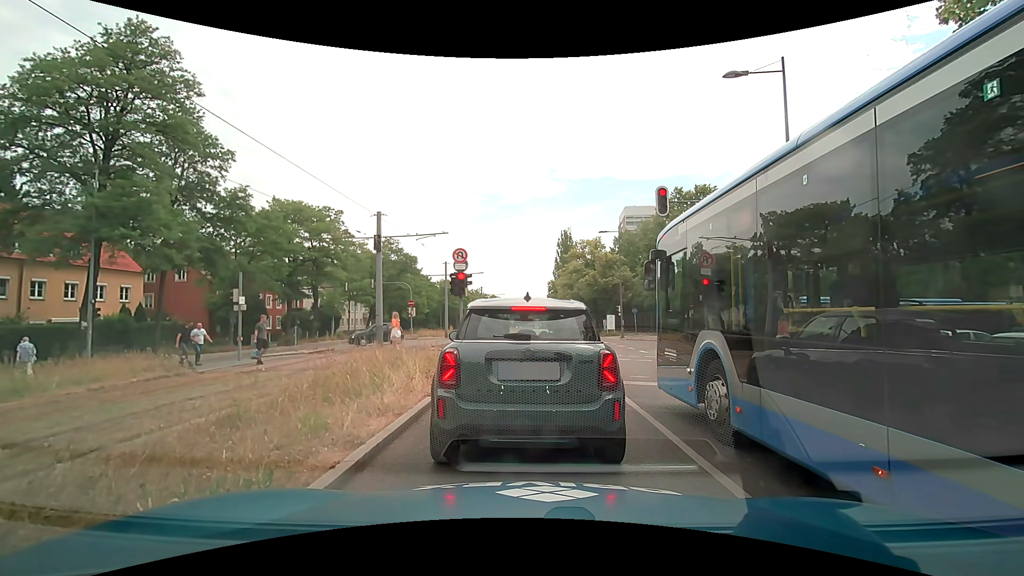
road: secondary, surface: asphalt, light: Day
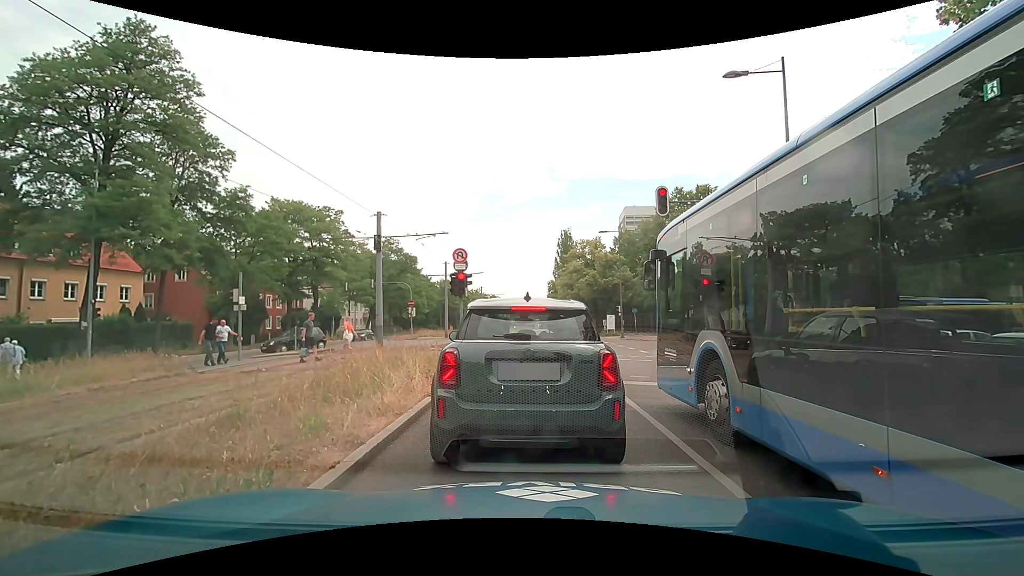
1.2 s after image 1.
(0.0, 0.0) m; 0°
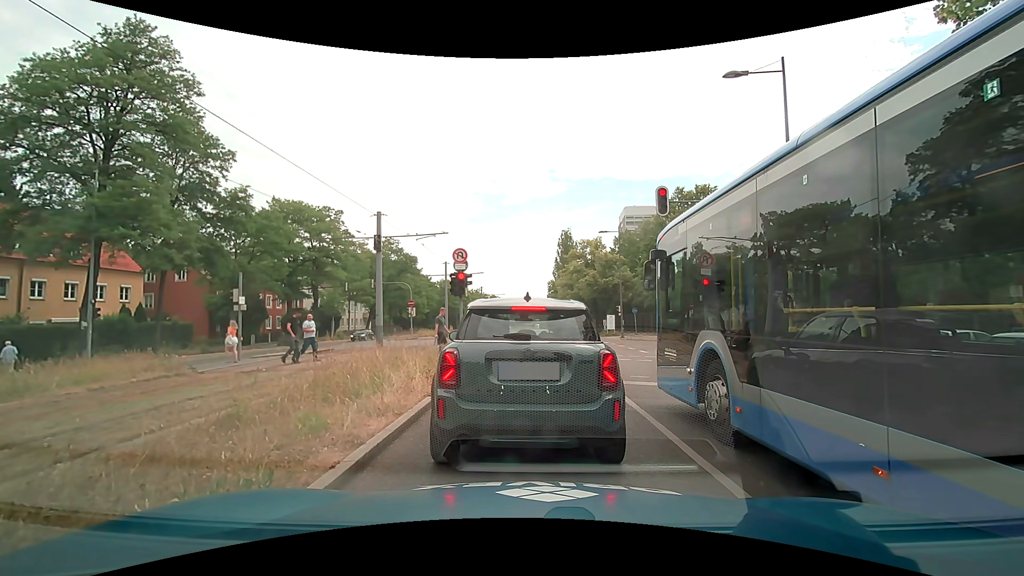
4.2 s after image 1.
(0.0, 0.0) m; 0°
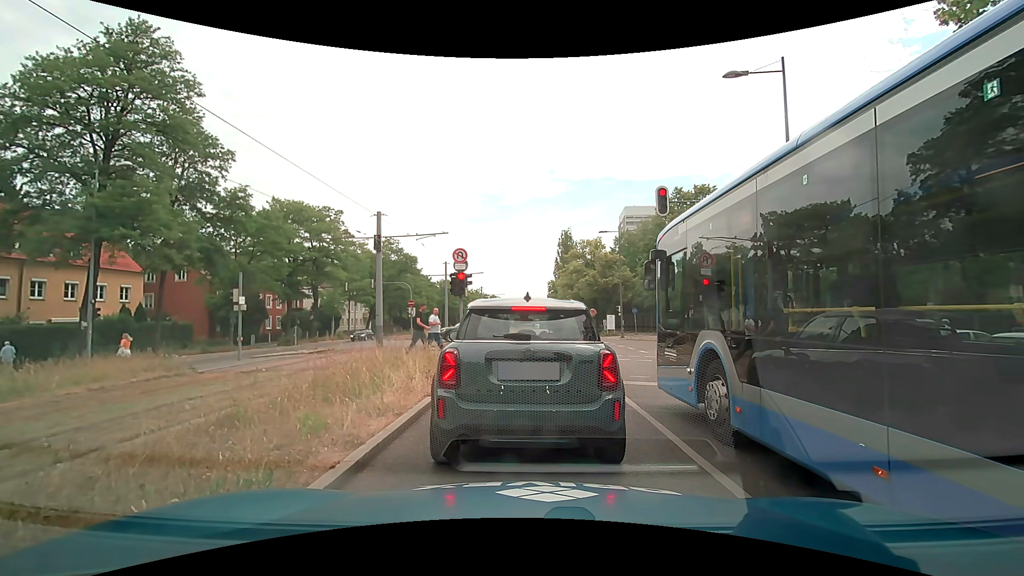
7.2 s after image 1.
(0.0, 0.0) m; 0°
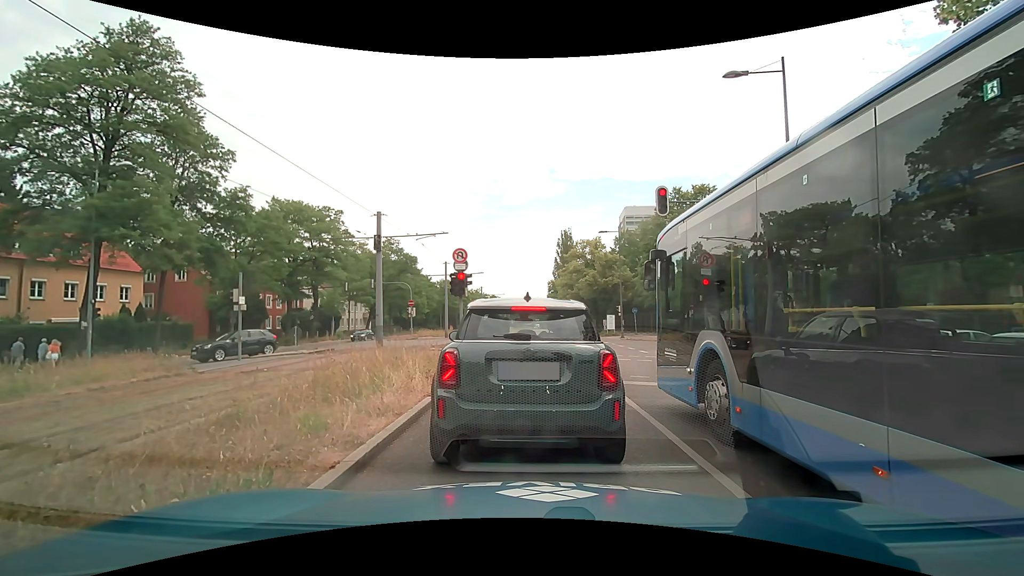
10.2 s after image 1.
(0.0, 0.0) m; 0°
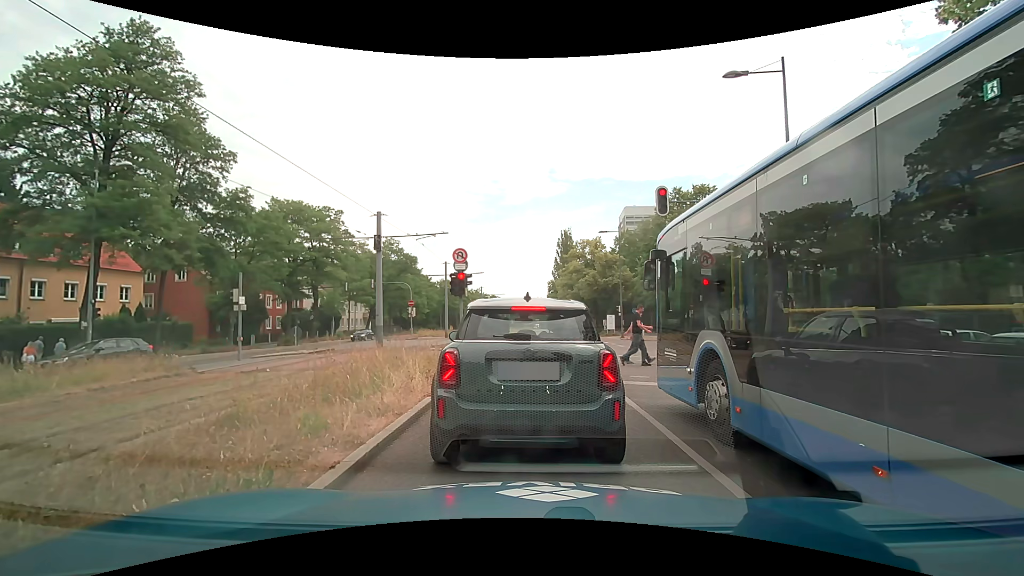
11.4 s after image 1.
(0.0, 0.0) m; 0°
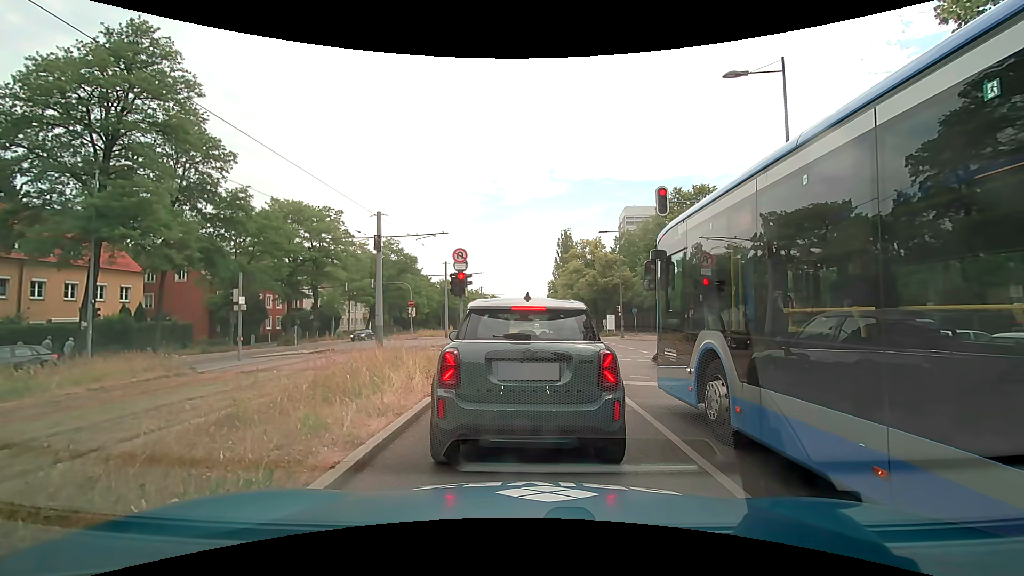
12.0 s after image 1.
(0.0, 0.0) m; 0°
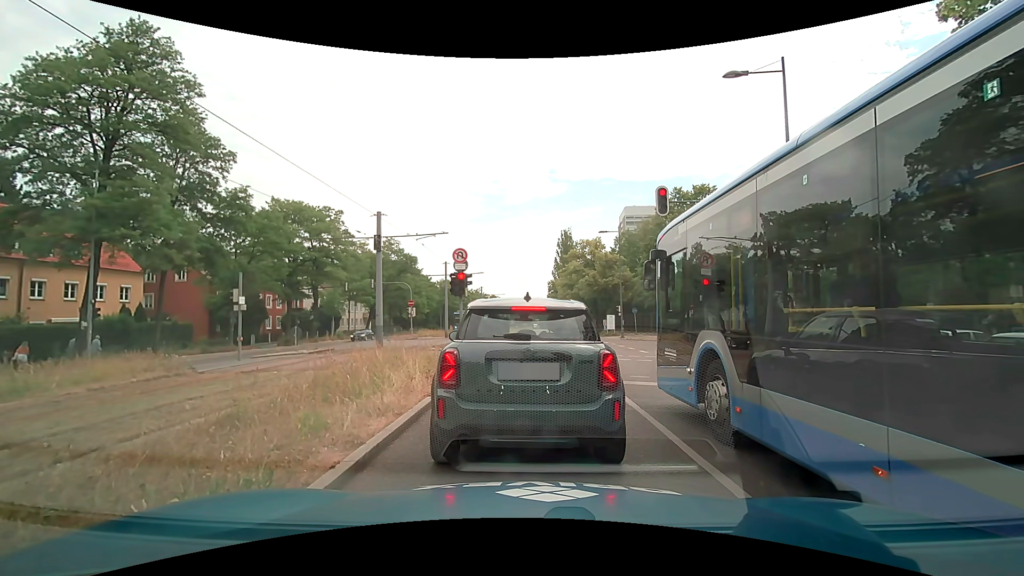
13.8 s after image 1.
(0.0, 0.0) m; 0°
(+1, +10) (+1, +20) (+2, +30) (+3, +40) (+4, +50) (+4, +60) (+5, +70) (+6, +80) (+7, +90) (+8, +100) m
